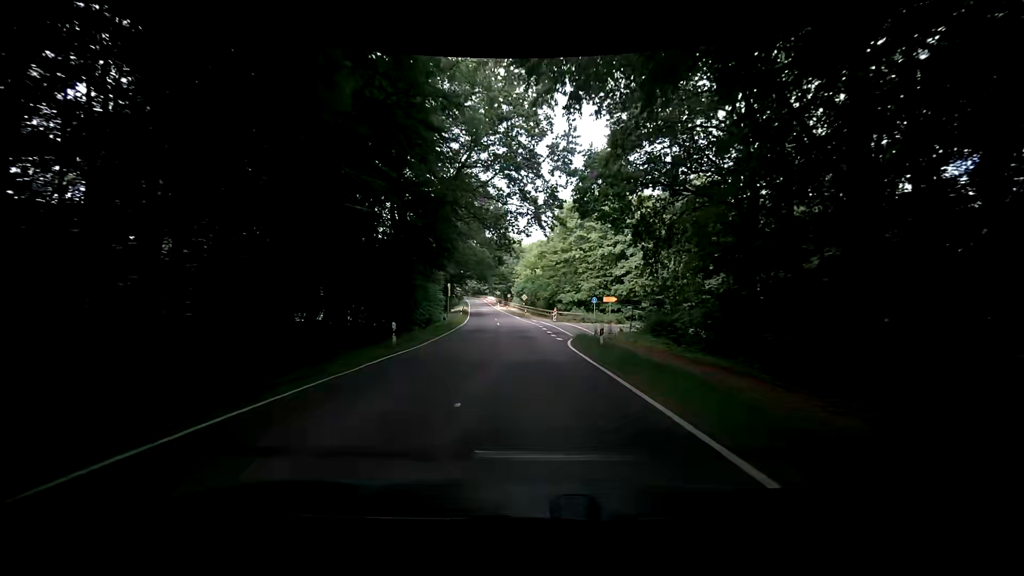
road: tertiary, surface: asphalt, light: Day
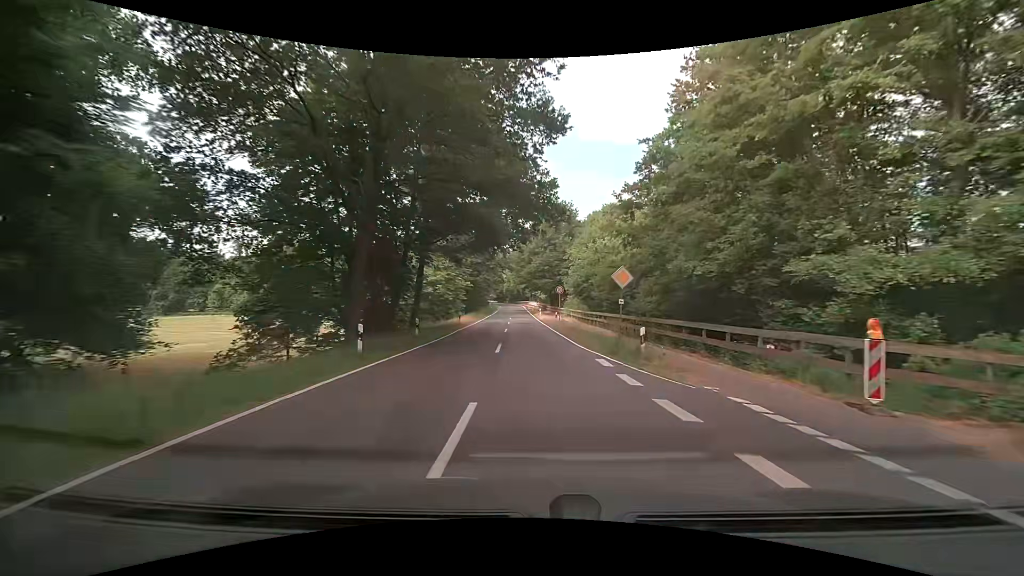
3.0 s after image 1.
(-2.5, +47.6) m; -6°
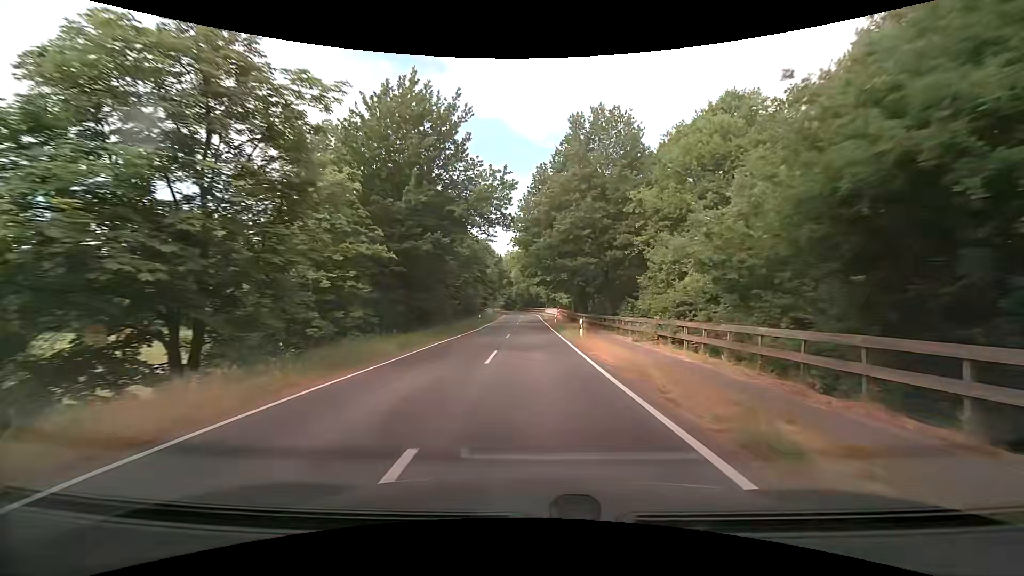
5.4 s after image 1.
(-0.6, +38.7) m; -1°
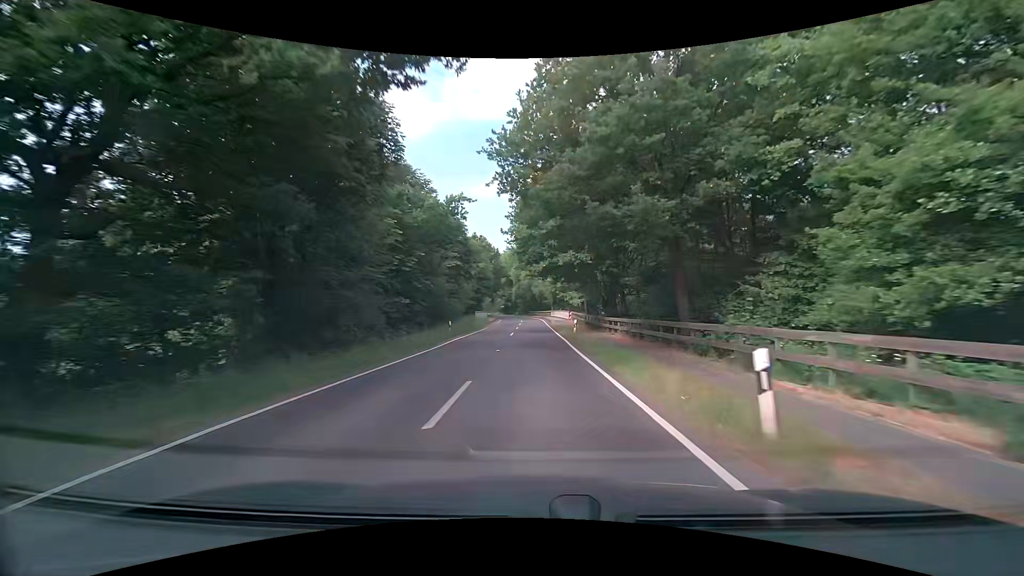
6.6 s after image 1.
(-0.1, +19.3) m; -1°
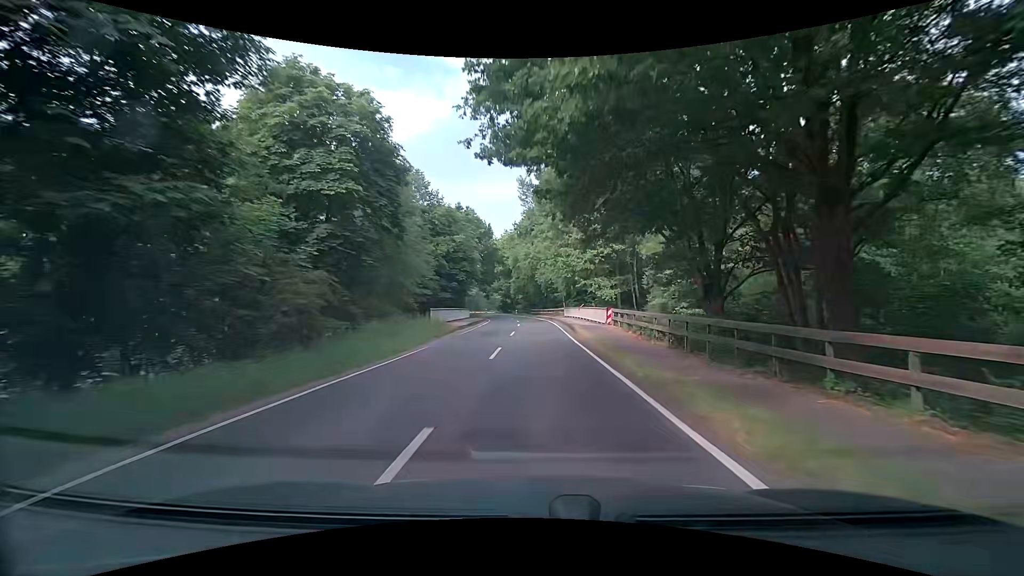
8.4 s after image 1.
(-0.1, +28.4) m; 0°
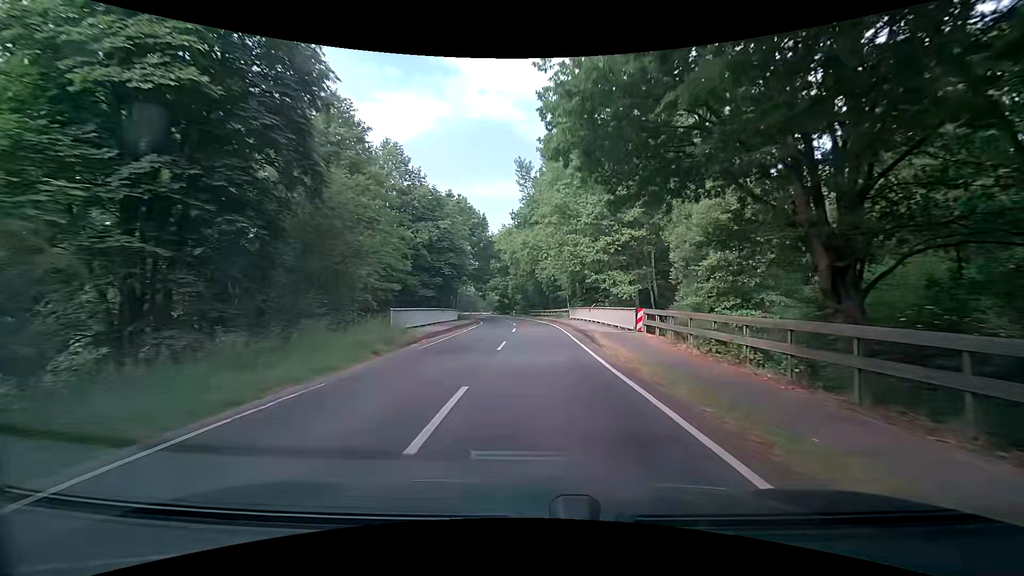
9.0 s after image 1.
(-0.1, +9.1) m; 0°
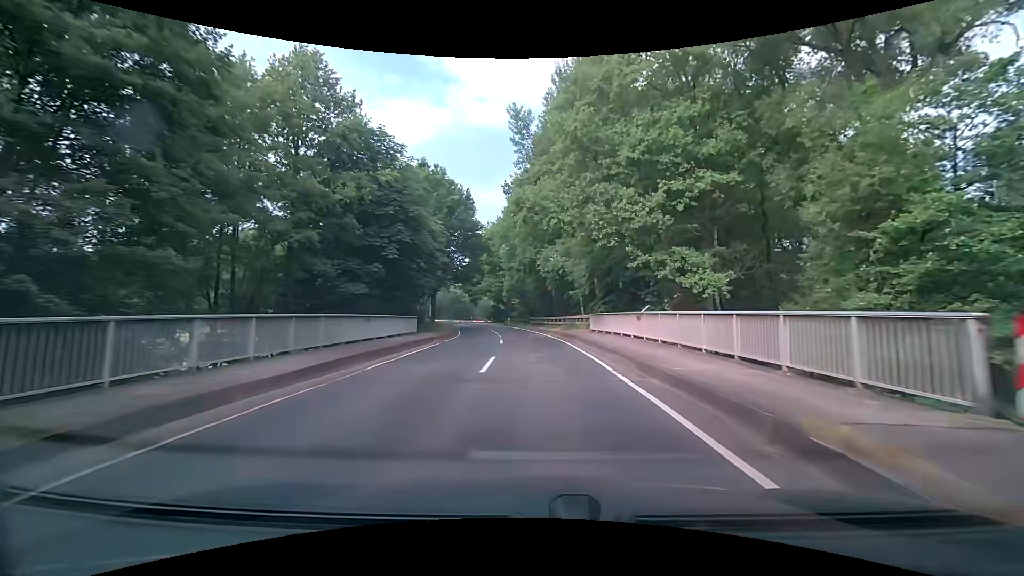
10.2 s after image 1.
(0.0, +17.6) m; -1°
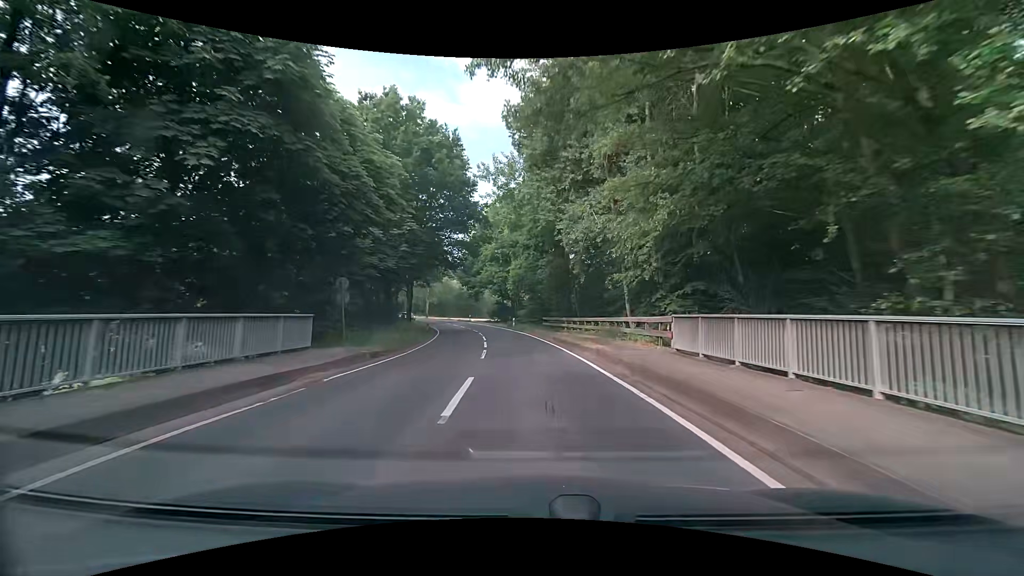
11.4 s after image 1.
(0.0, +16.8) m; -1°
(0, +10) (-1, +20) (-1, +30) (-3, +40) (-5, +50) (-7, +59) (-10, +69) (-14, +78) (-18, +87) (-22, +96) m
